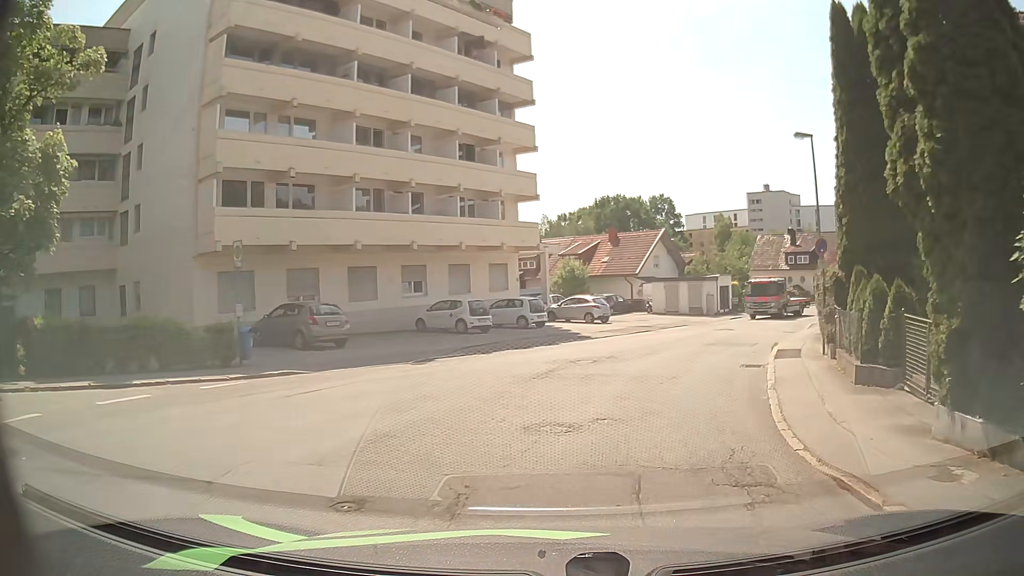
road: residential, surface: asphalt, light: Day
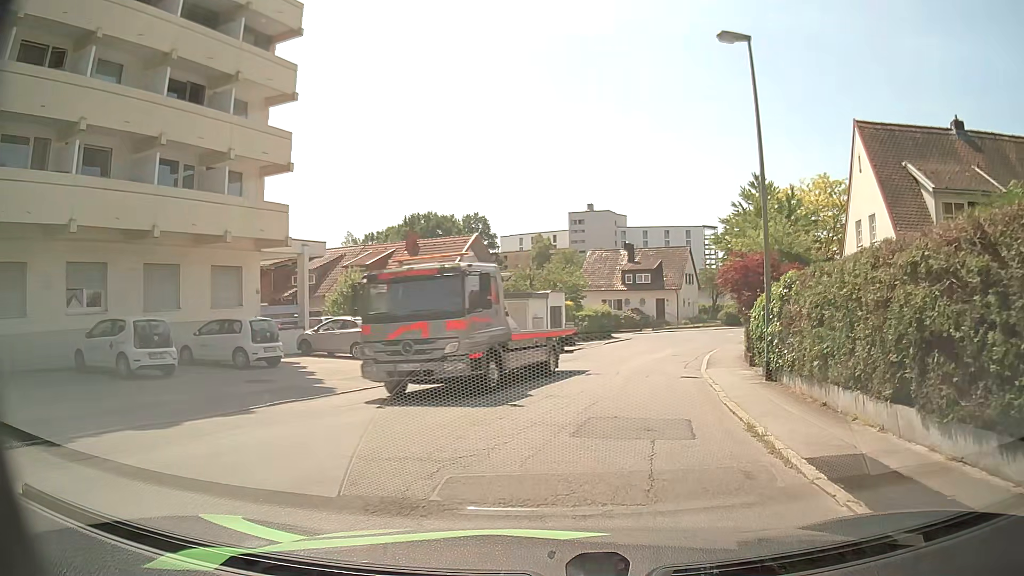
(+1.9, +12.8) m; +15°
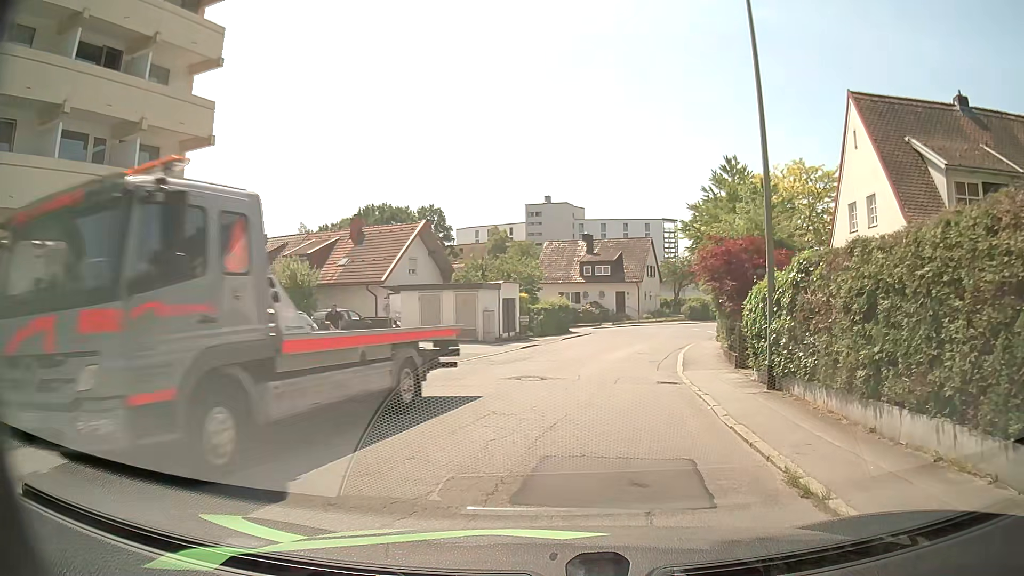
(+0.2, +3.2) m; +5°
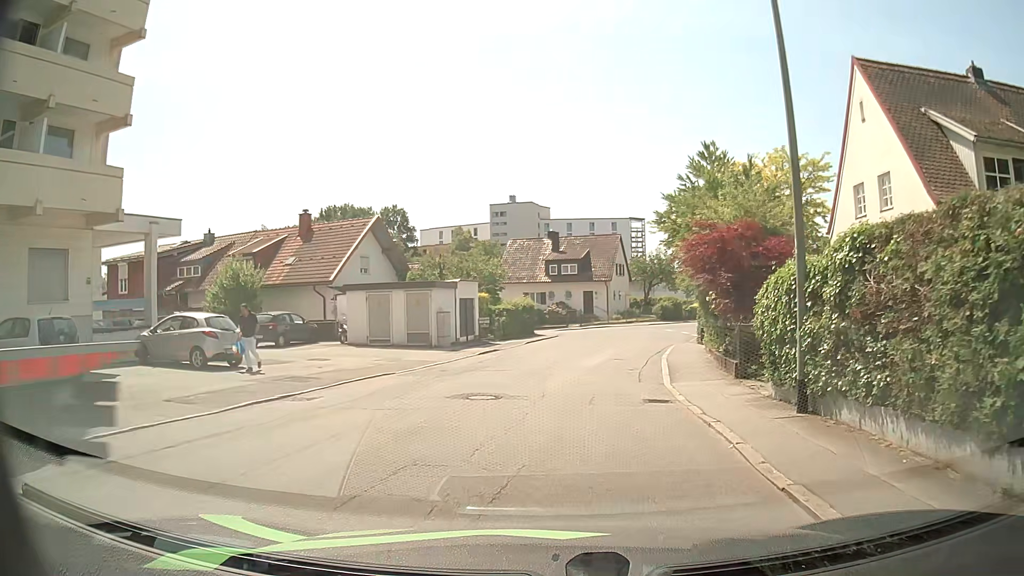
(+0.1, +3.2) m; +2°
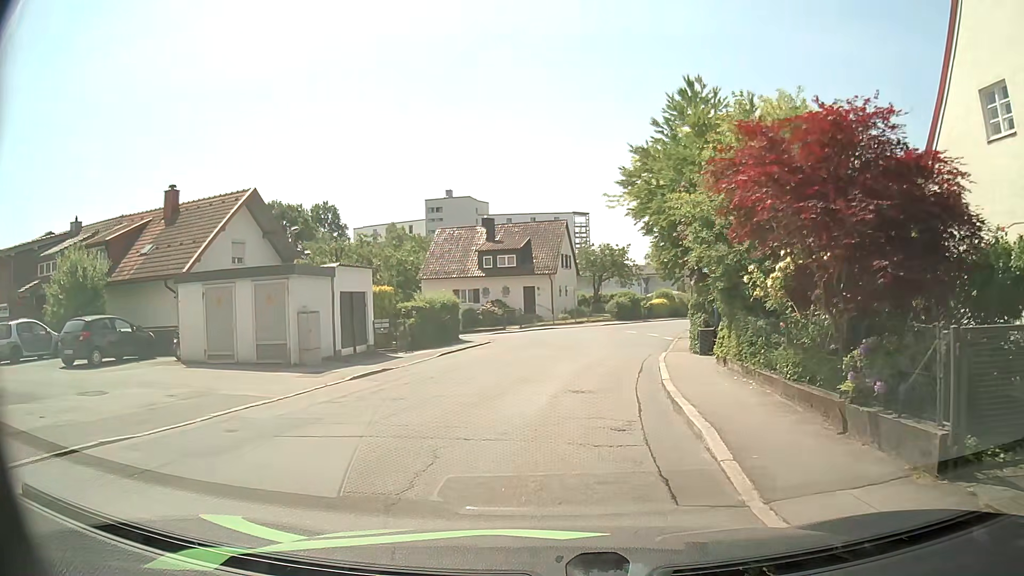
(+0.7, +9.5) m; +6°
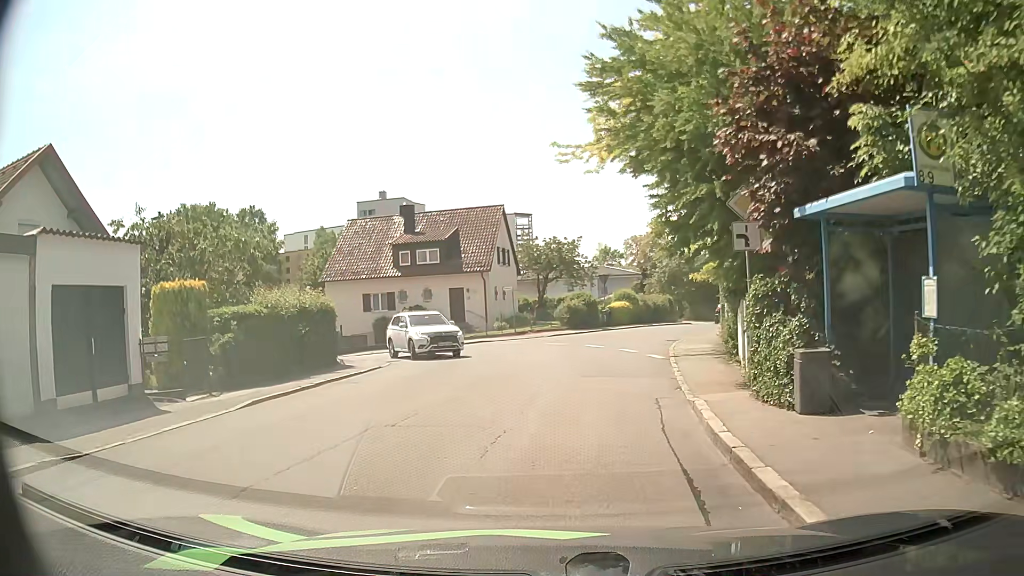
(+0.6, +11.0) m; +4°
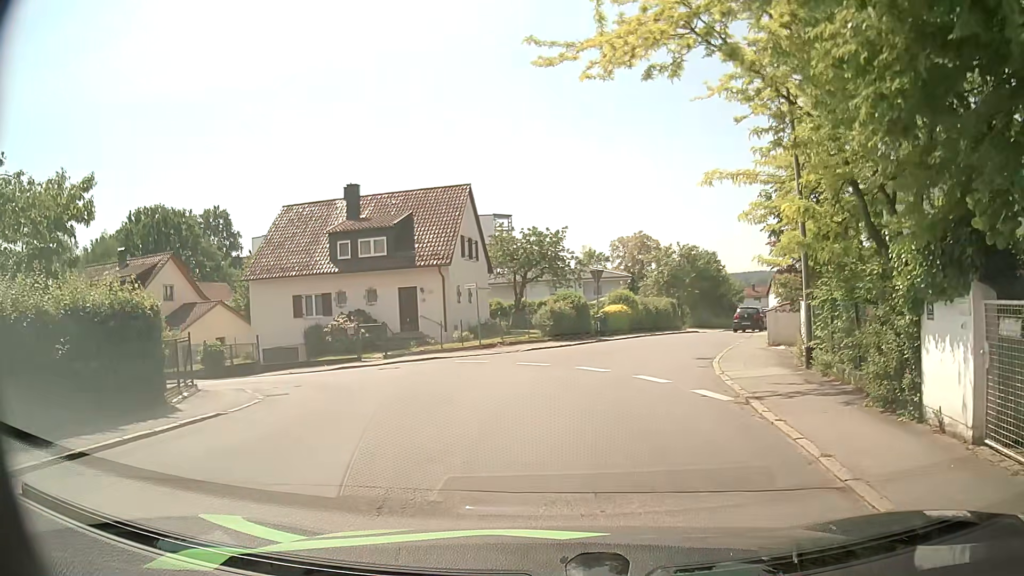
(+0.2, +9.3) m; +2°
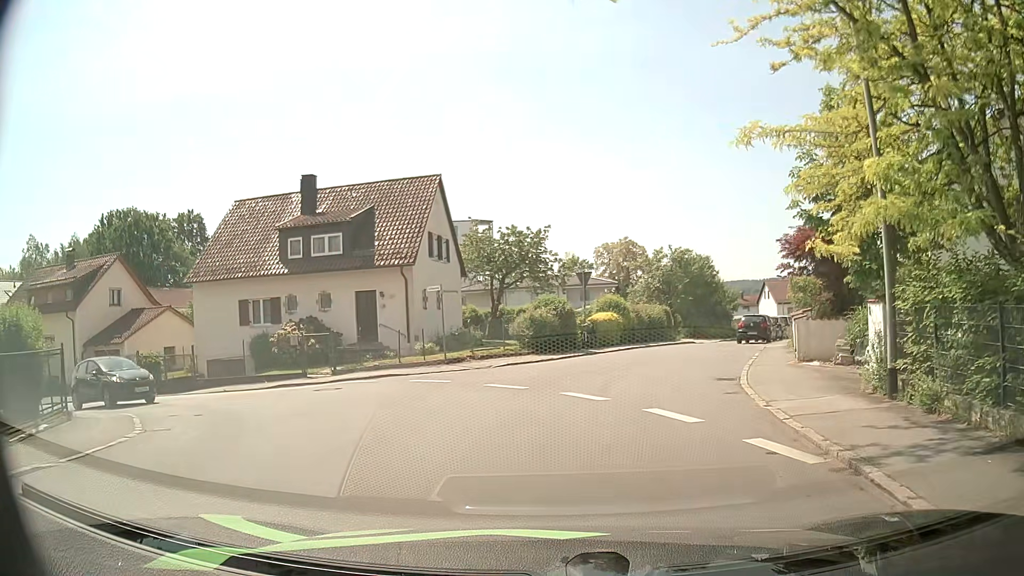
(+0.1, +4.5) m; +2°
(0, +10) (+2, +20) (+5, +29) (+9, +39) (+13, +48) (+18, +57) (+22, +66) (+24, +75) (+26, +85) (+26, +95) m
